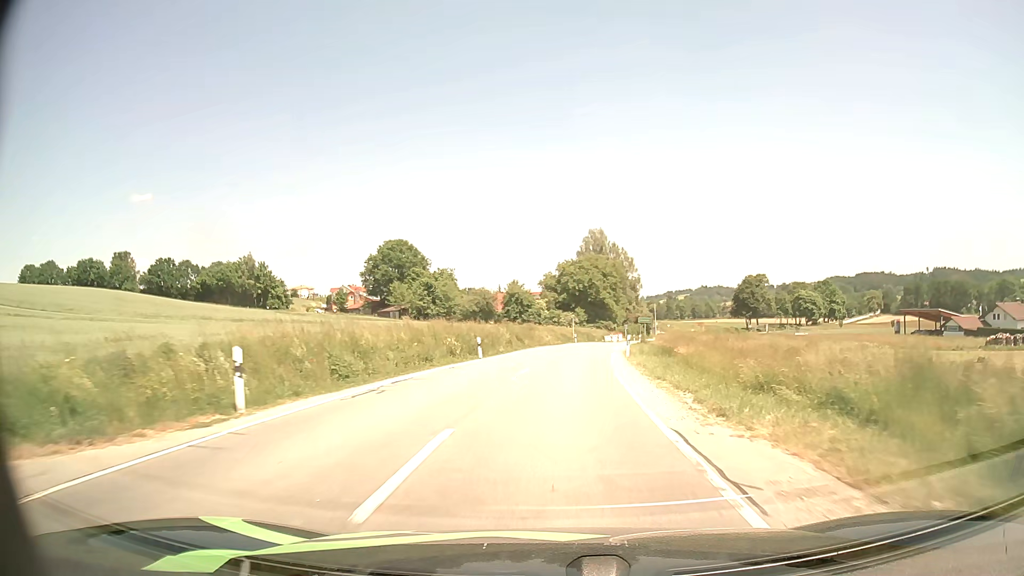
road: secondary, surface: asphalt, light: Day
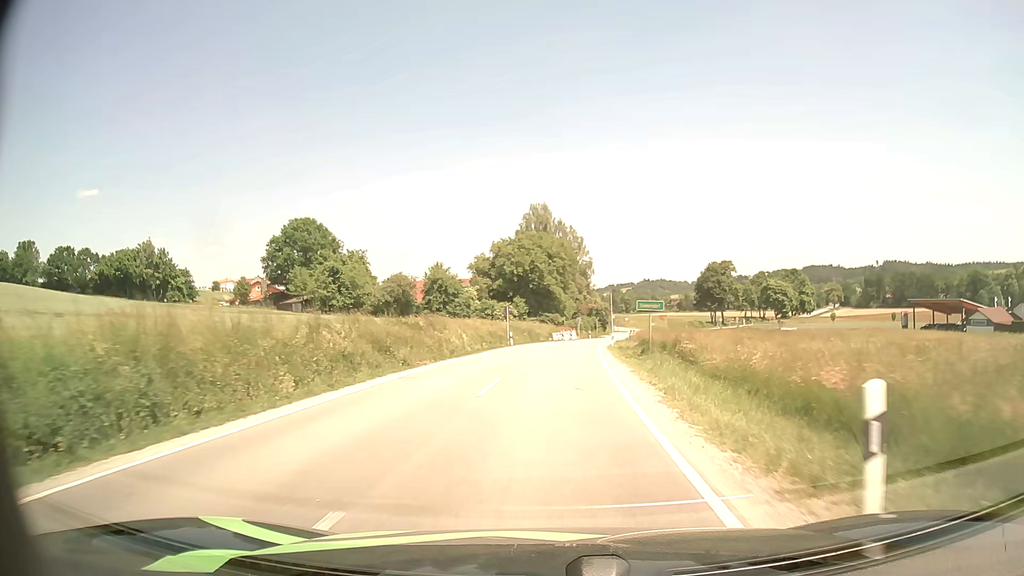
(+1.3, +28.1) m; +5°
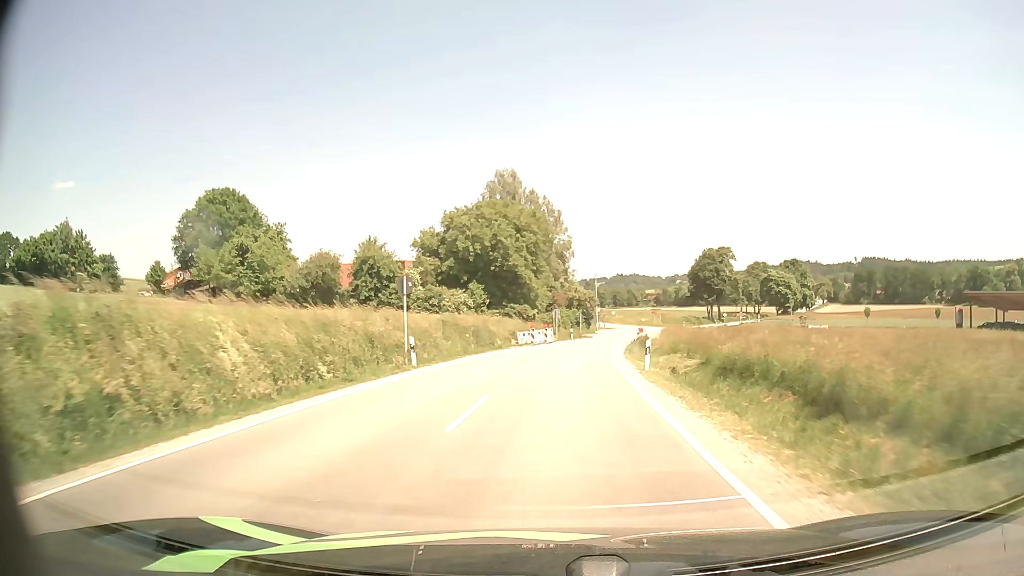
(+0.7, +27.8) m; +2°
(0, +10) (0, +20) (+1, +30) (+2, +40) (+4, +50) (+5, +60) (+8, +69) (+10, +79) (+14, +88) (+17, +98) m
